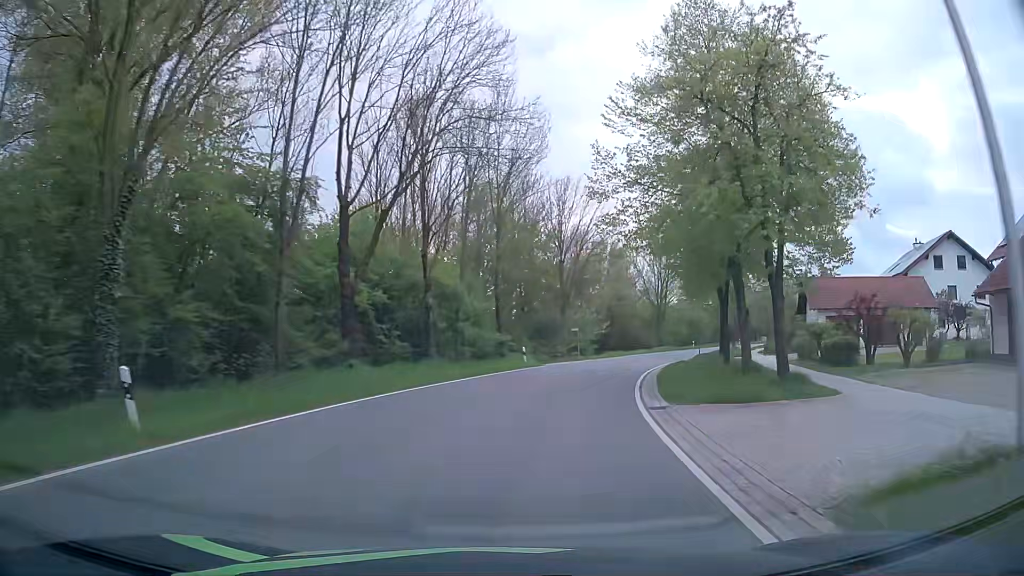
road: secondary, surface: asphalt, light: Day
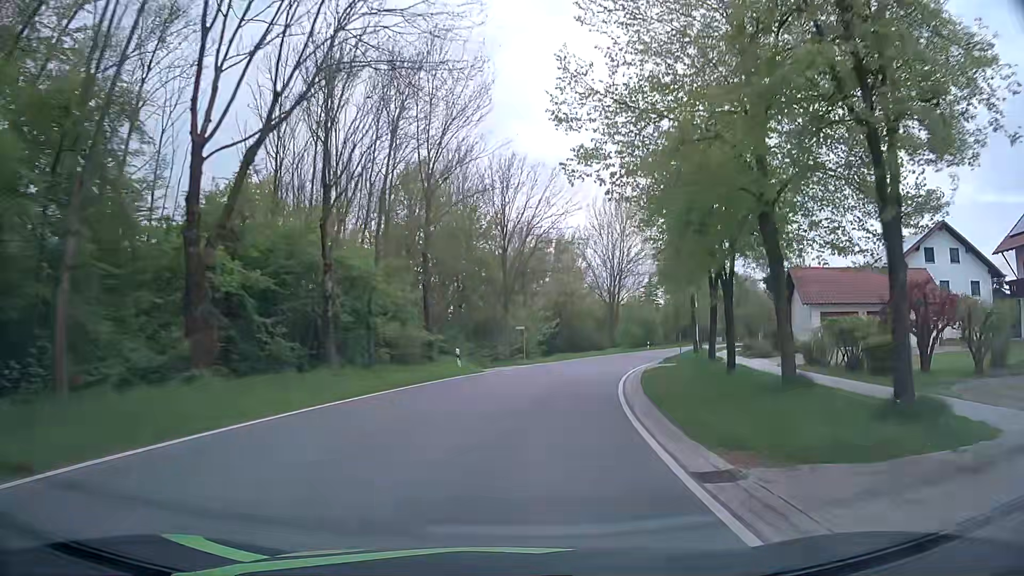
(+0.2, +7.7) m; +4°
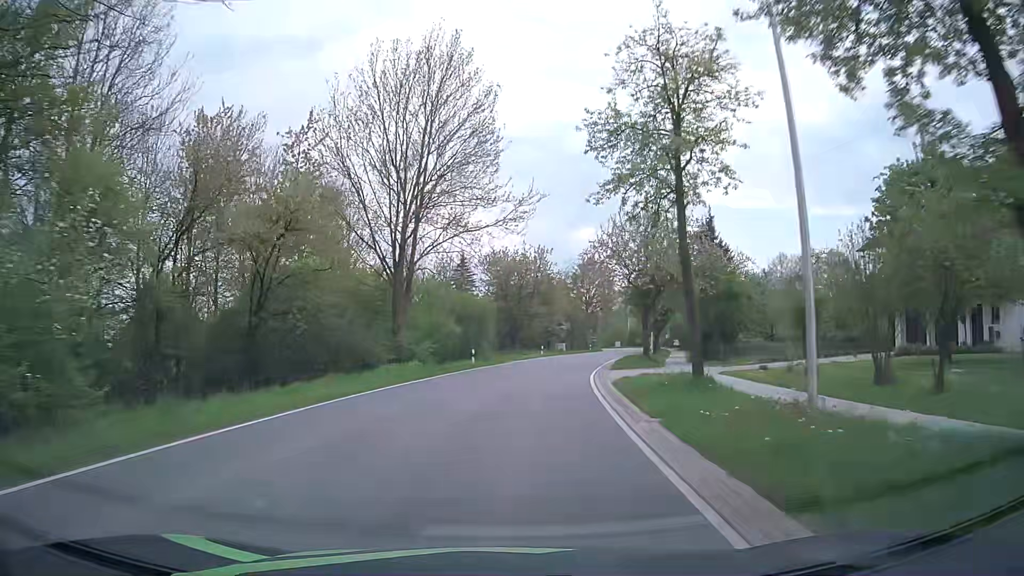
(+6.3, +39.5) m; +17°
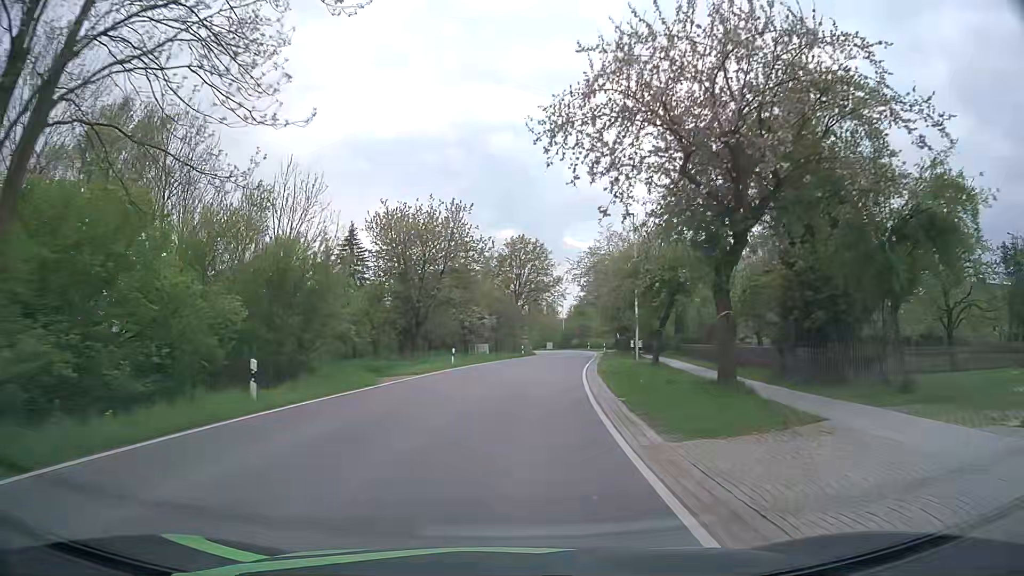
(+1.6, +24.4) m; +7°
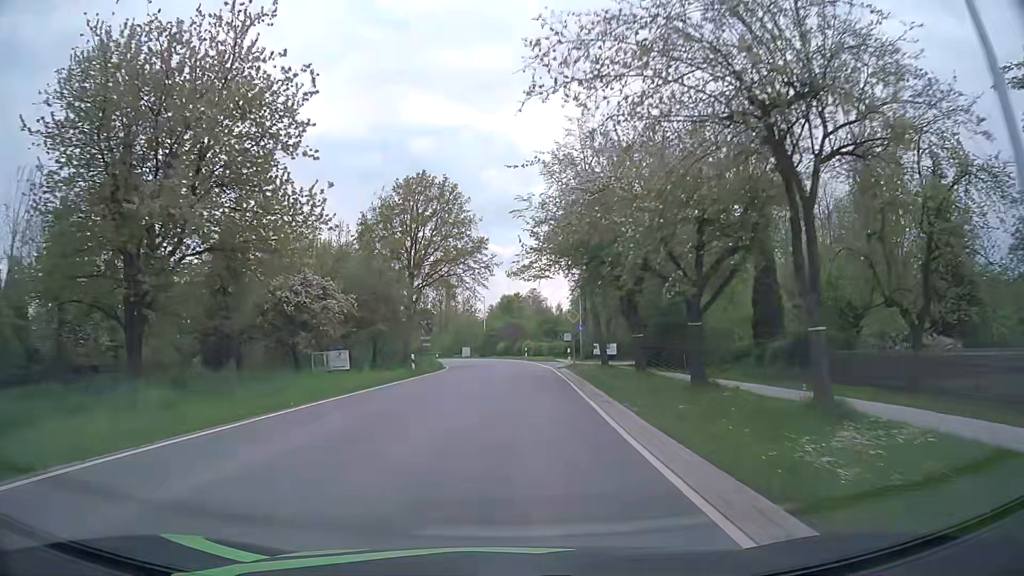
(+1.8, +32.5) m; +7°
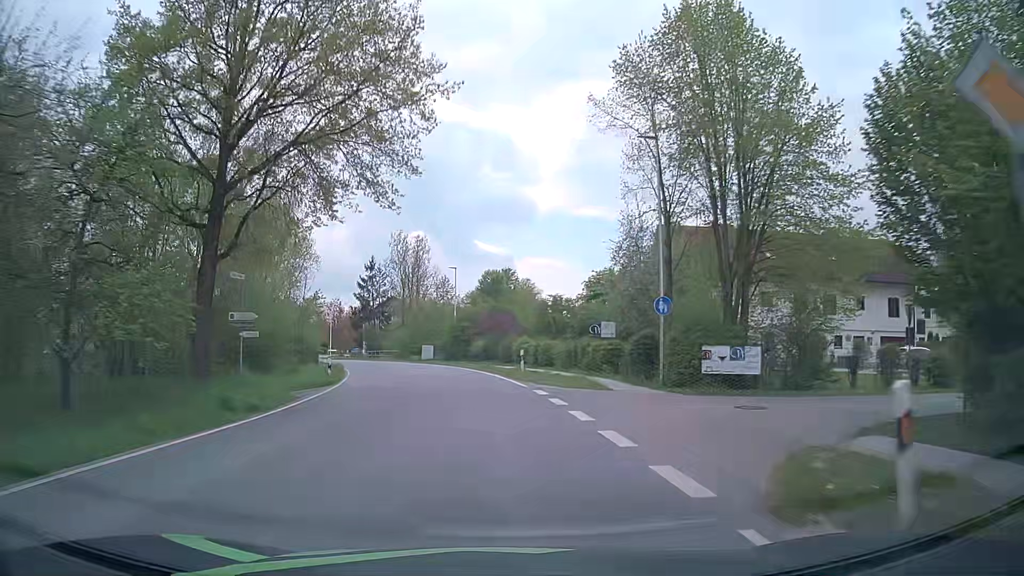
(+0.6, +32.5) m; 0°
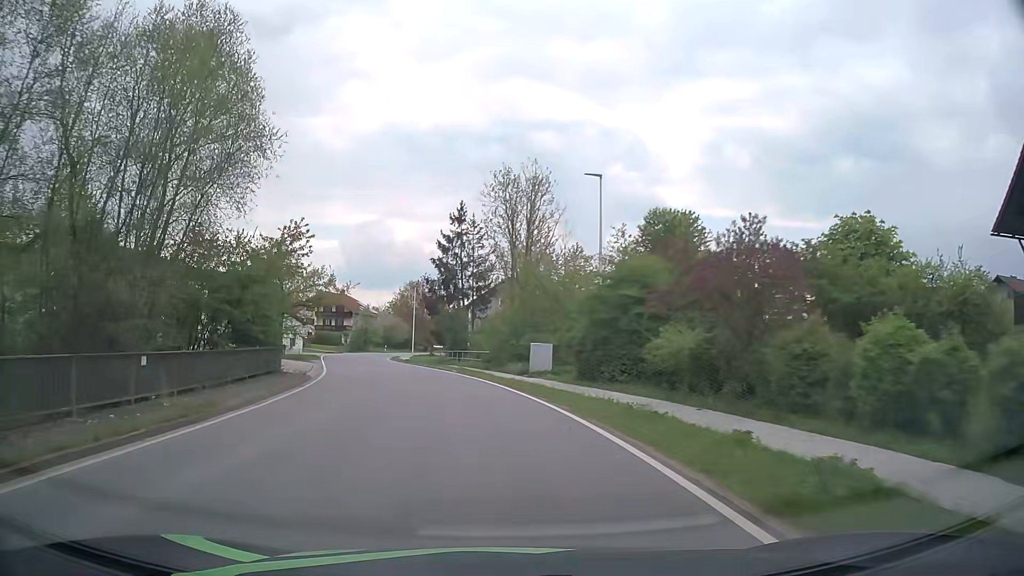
(-2.4, +32.2) m; -11°
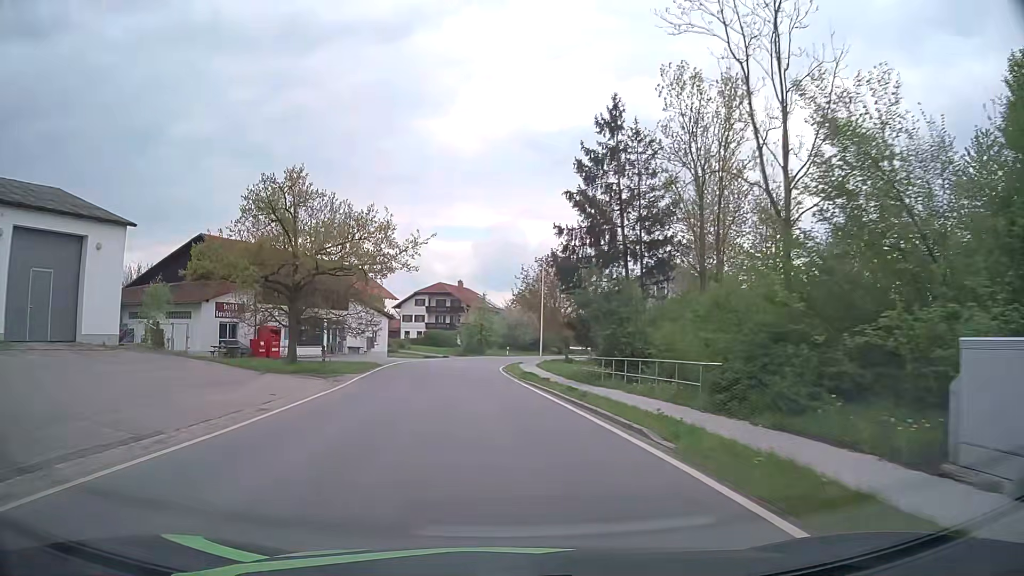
(-2.3, +24.2) m; -11°
(0, +10) (-1, +20) (-2, +30) (-2, +40) (-2, +50) (0, +60) (+2, +70) (+4, +79) (+8, +89) (+12, +98) m
